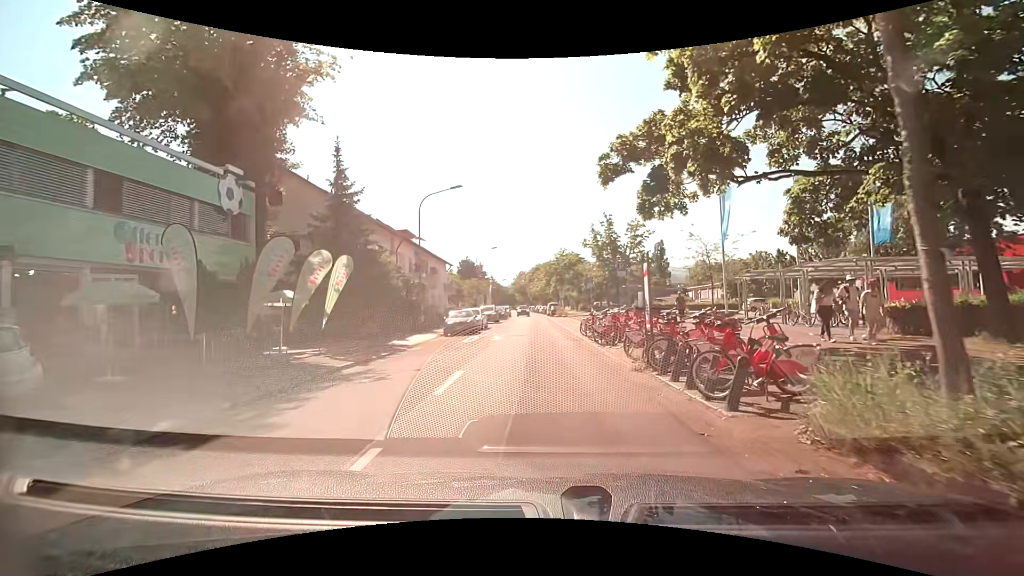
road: residential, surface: asphalt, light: Day
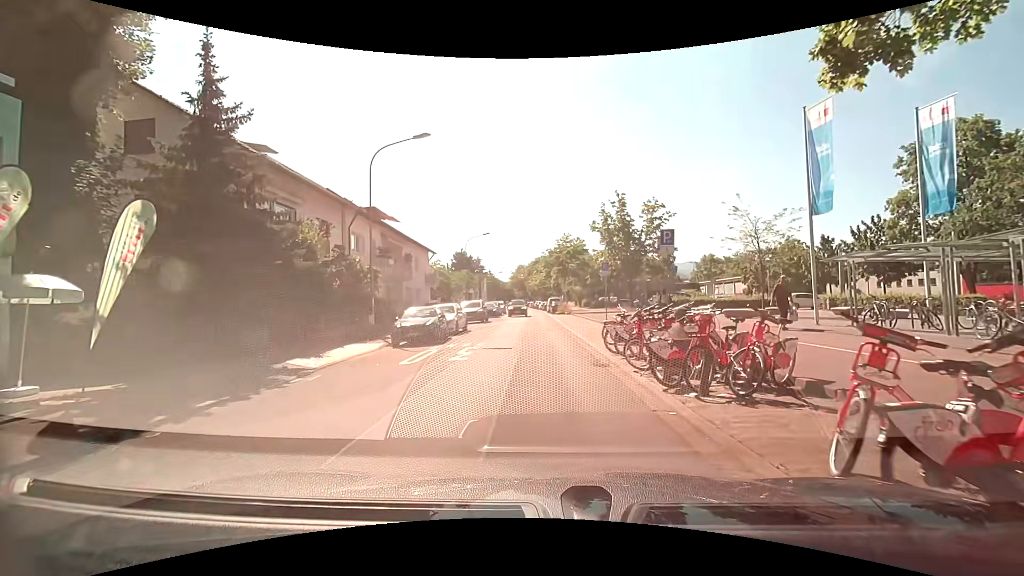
(+0.1, +9.0) m; +1°
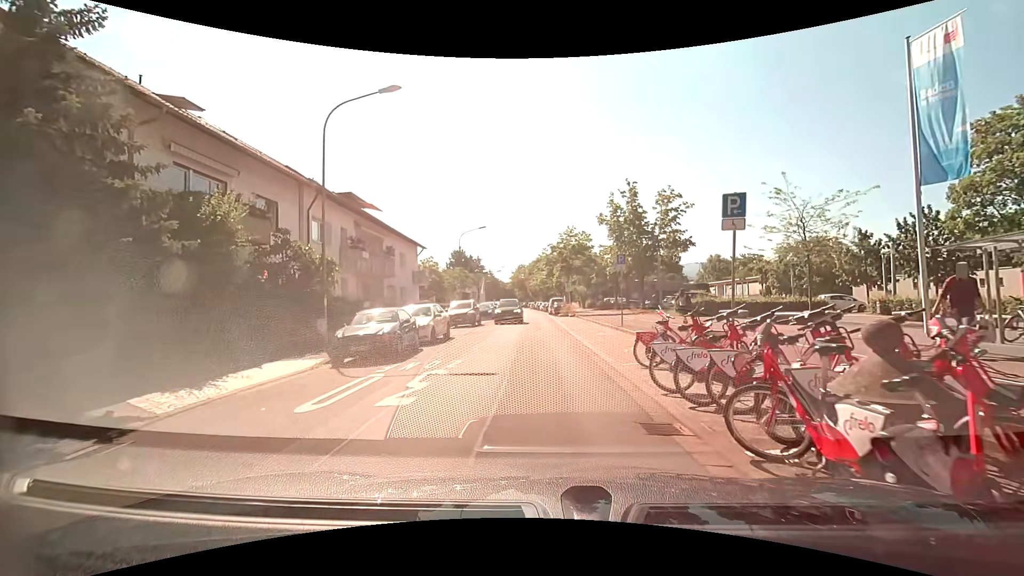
(-0.1, +5.1) m; -1°
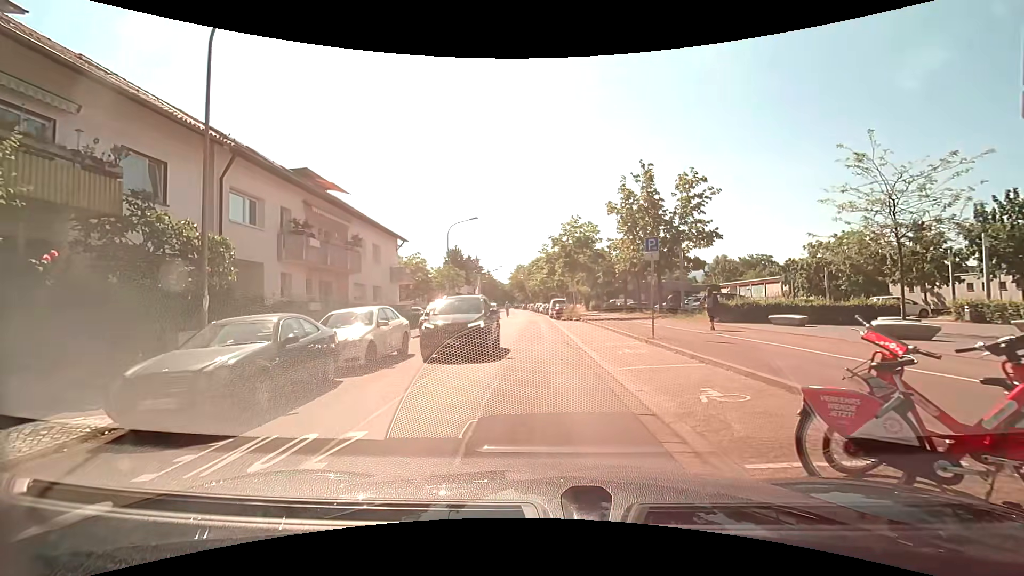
(0.0, +6.3) m; 0°
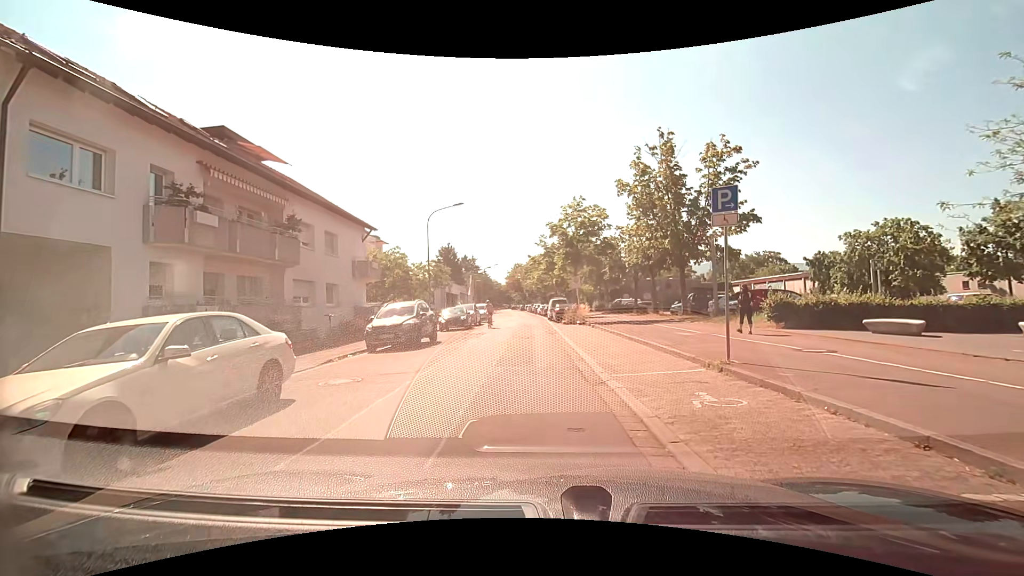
(+0.2, +6.9) m; 0°
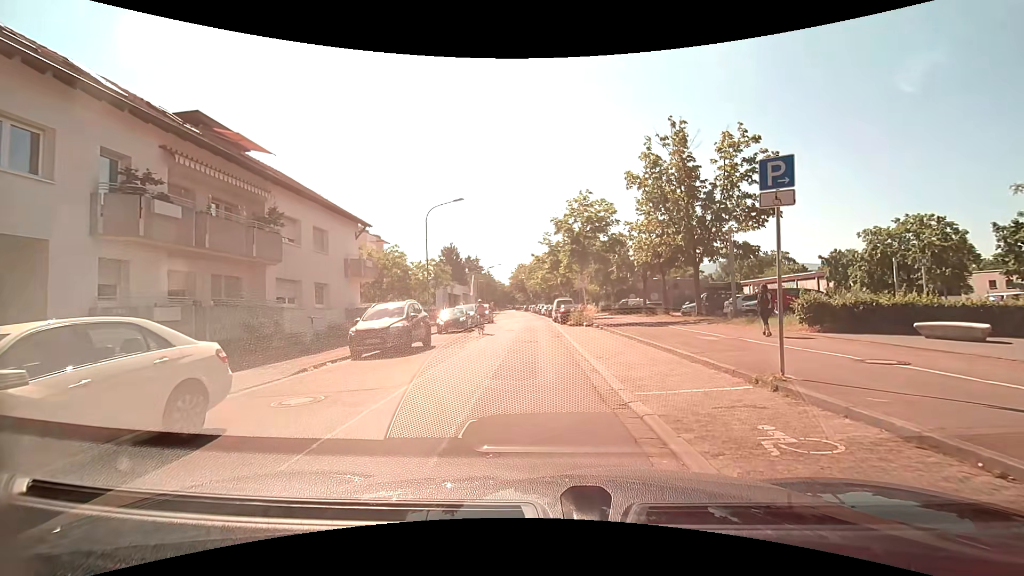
(0.0, +1.9) m; 0°
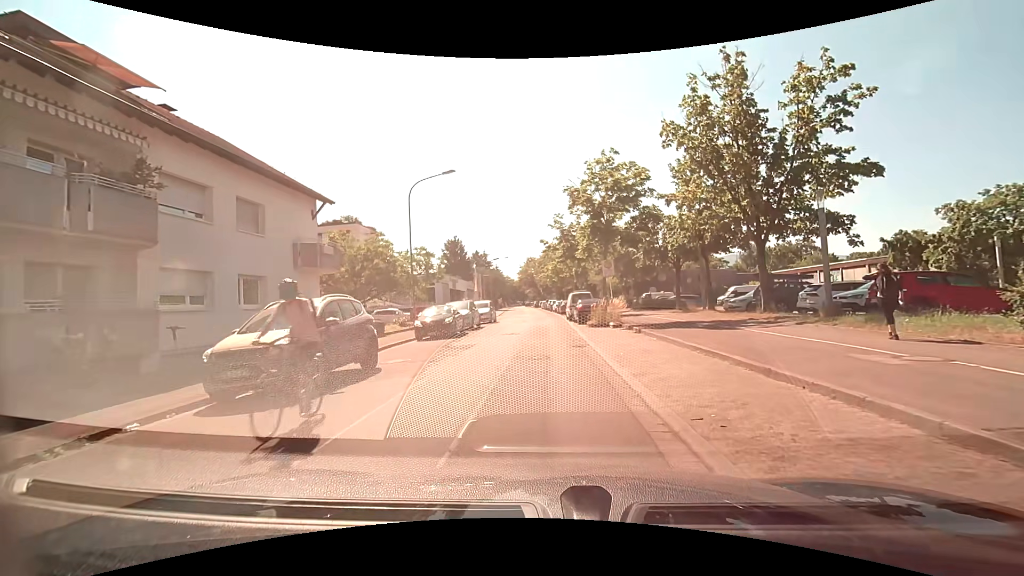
(0.0, +7.2) m; +1°
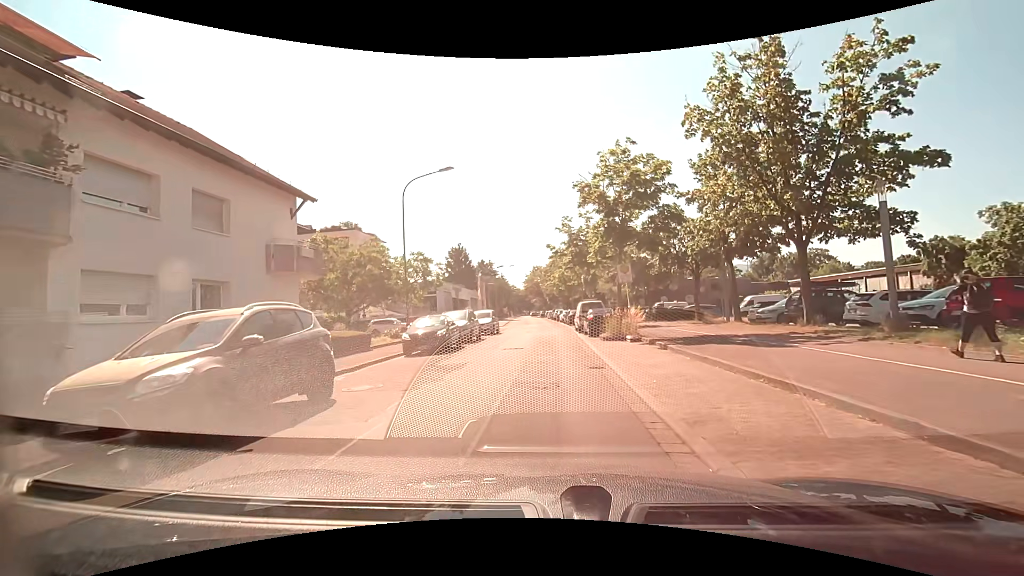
(-0.1, +2.8) m; -2°
(0, +10) (0, +20) (0, +30) (0, +40) (0, +50) (0, +60) (-1, +70) (-1, +80) (-1, +90) (-2, +100) m
